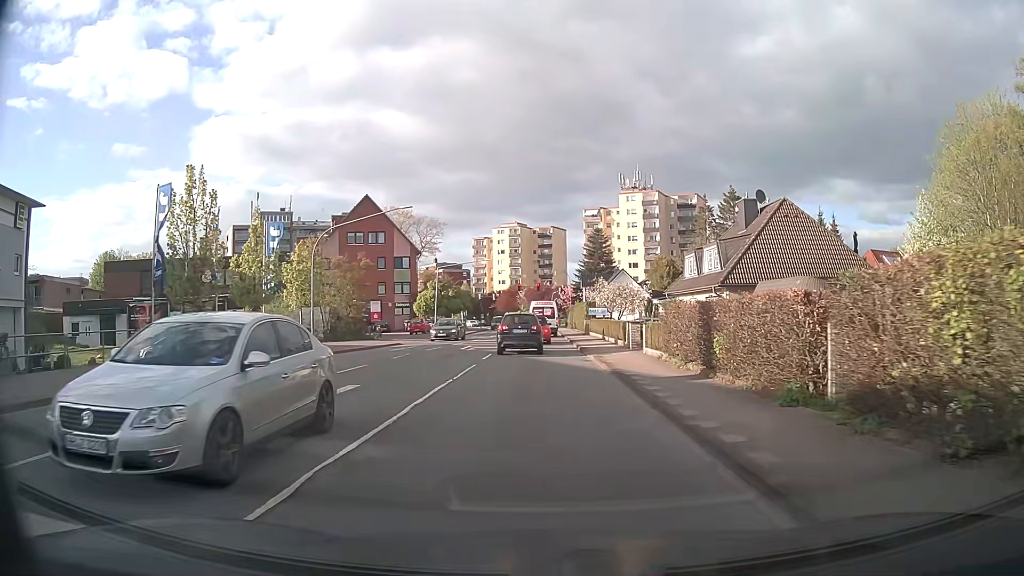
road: secondary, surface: asphalt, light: Day
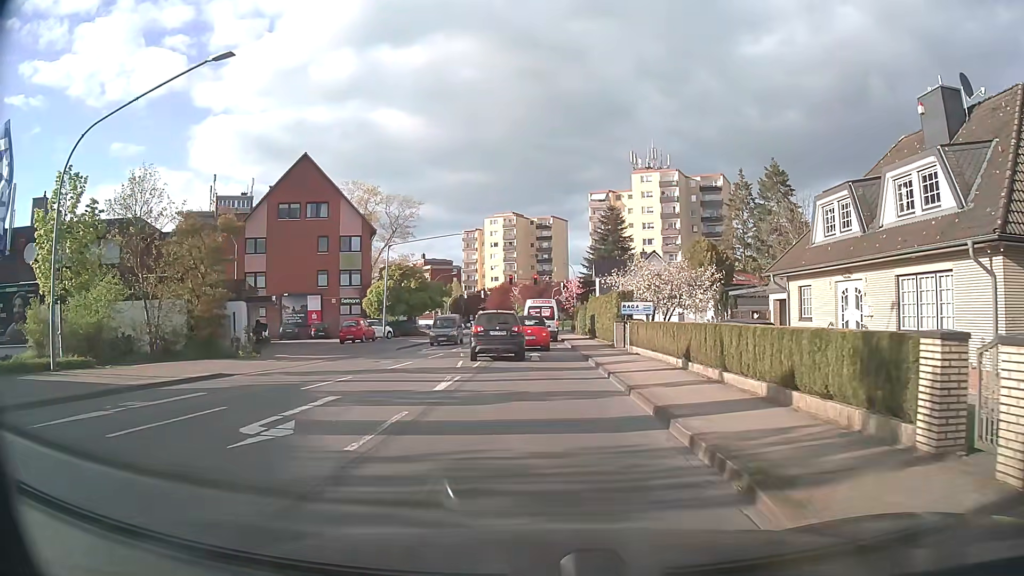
(0.0, +22.1) m; -1°
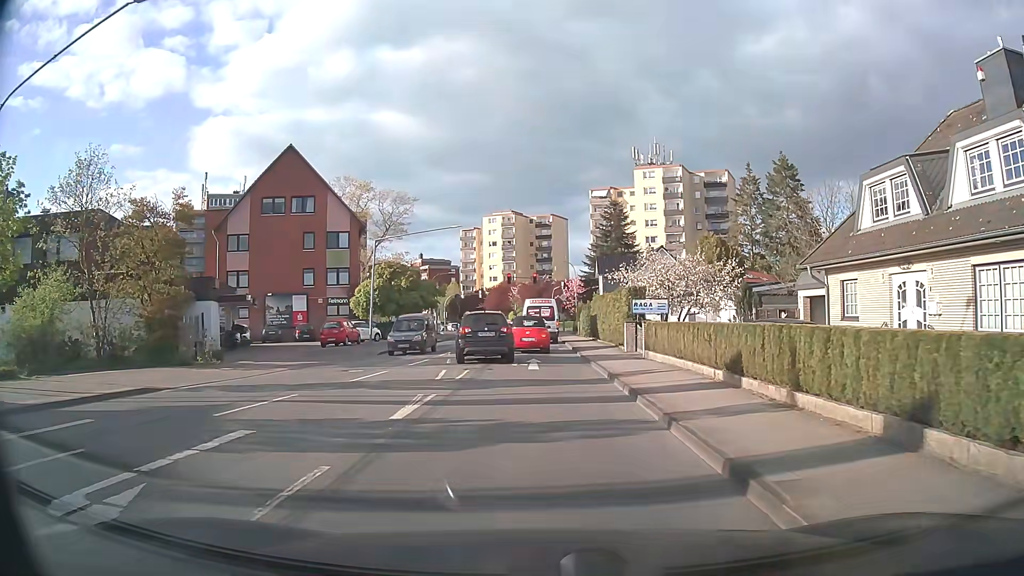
(0.0, +3.7) m; +1°
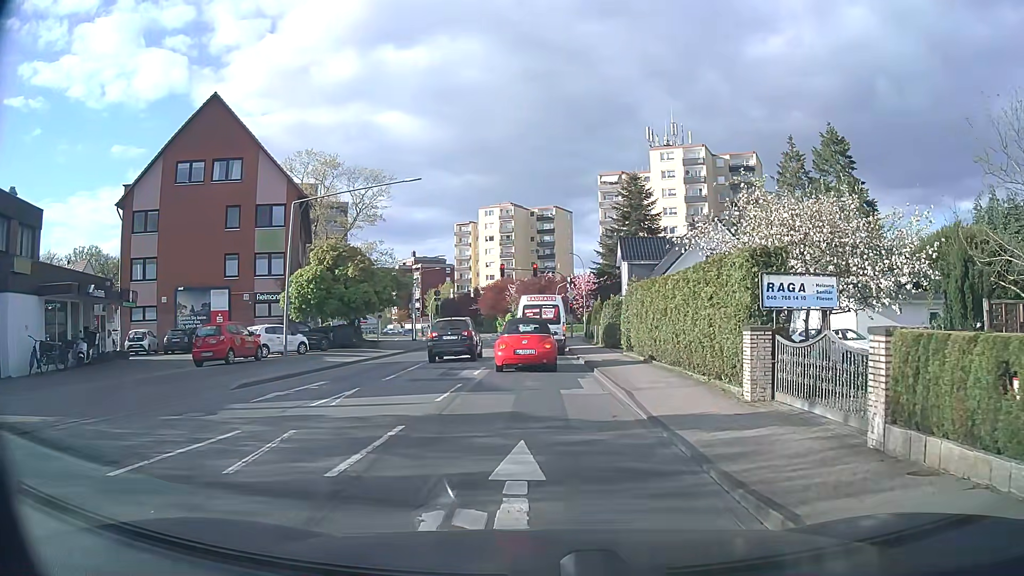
(-0.1, +15.2) m; 0°
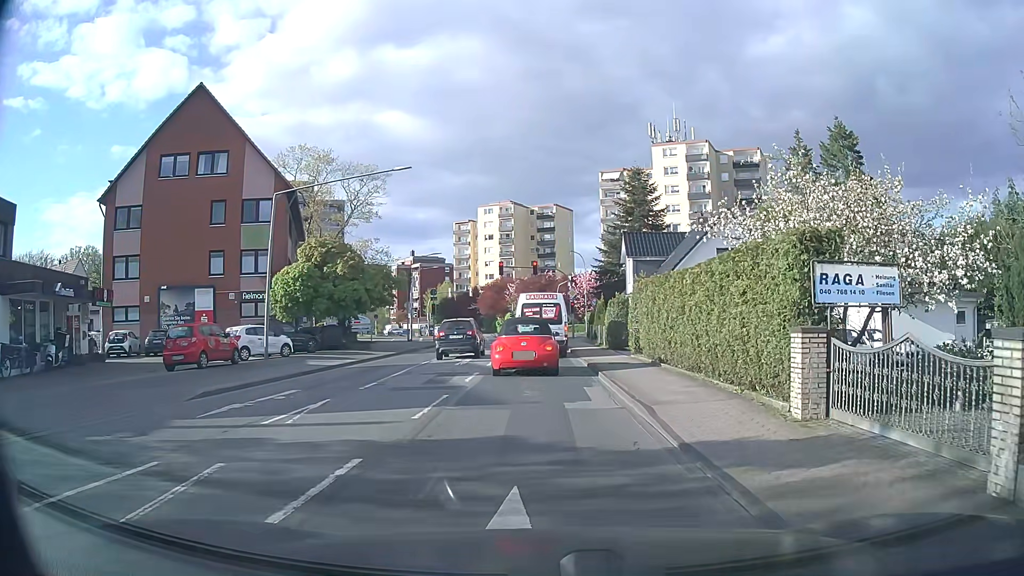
(0.0, +2.1) m; 0°
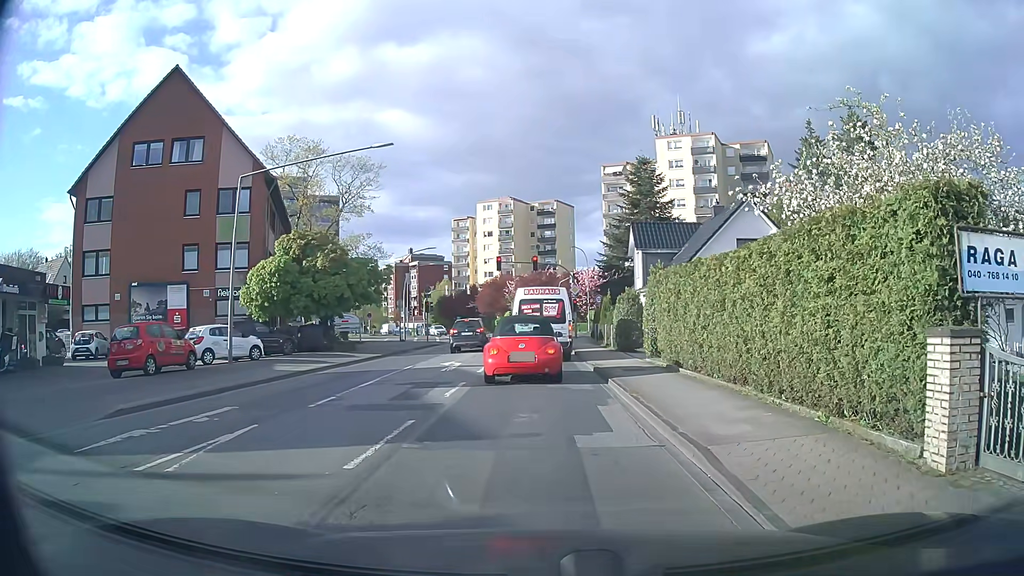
(0.0, +3.3) m; 0°
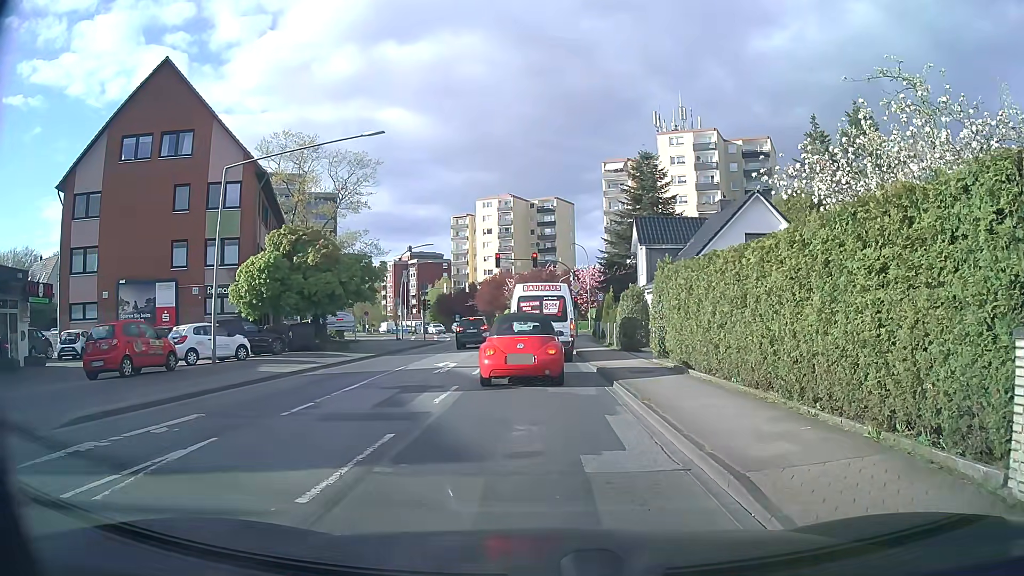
(0.0, +1.3) m; -1°
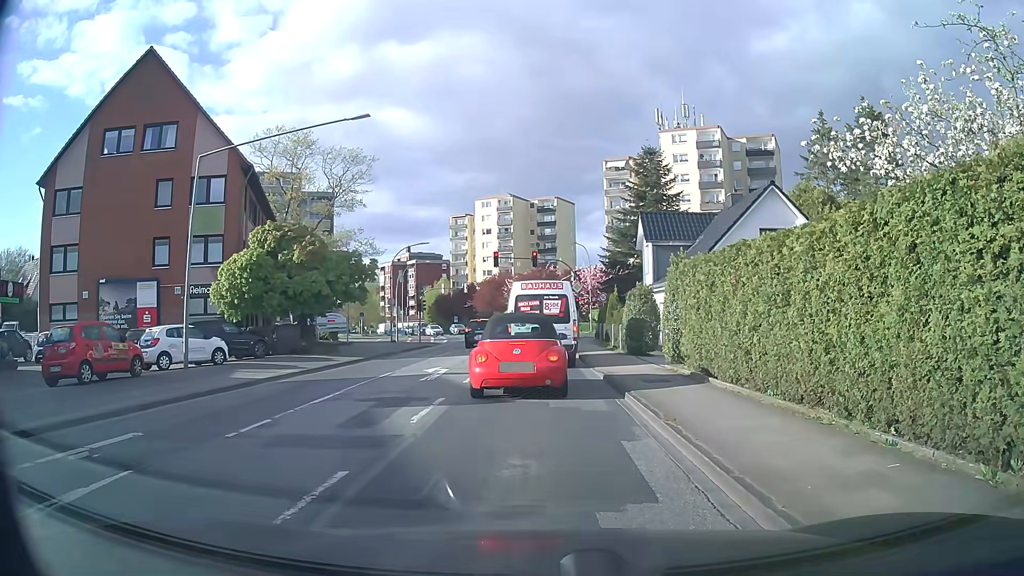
(0.0, +1.9) m; +2°
